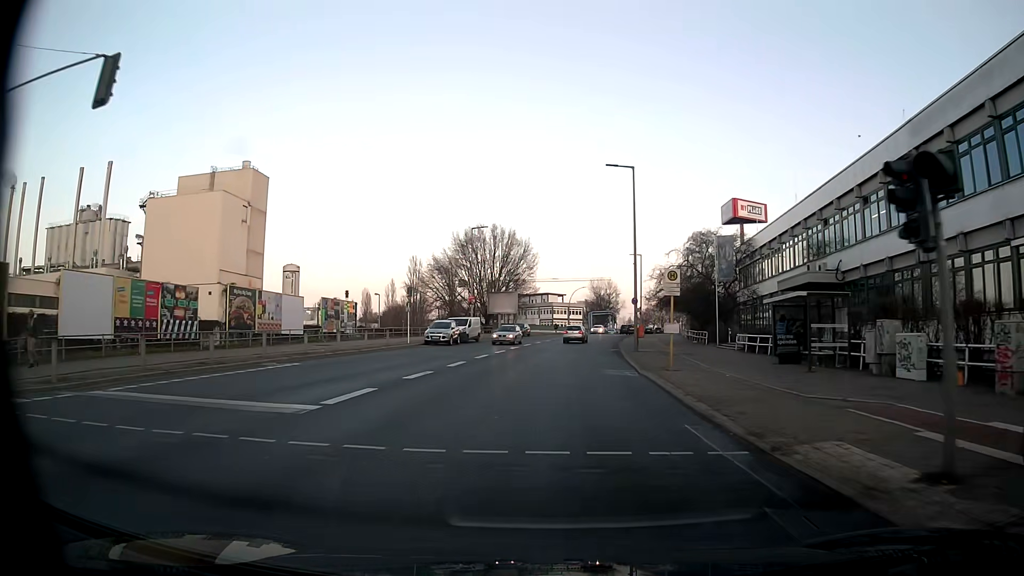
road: secondary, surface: asphalt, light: Day
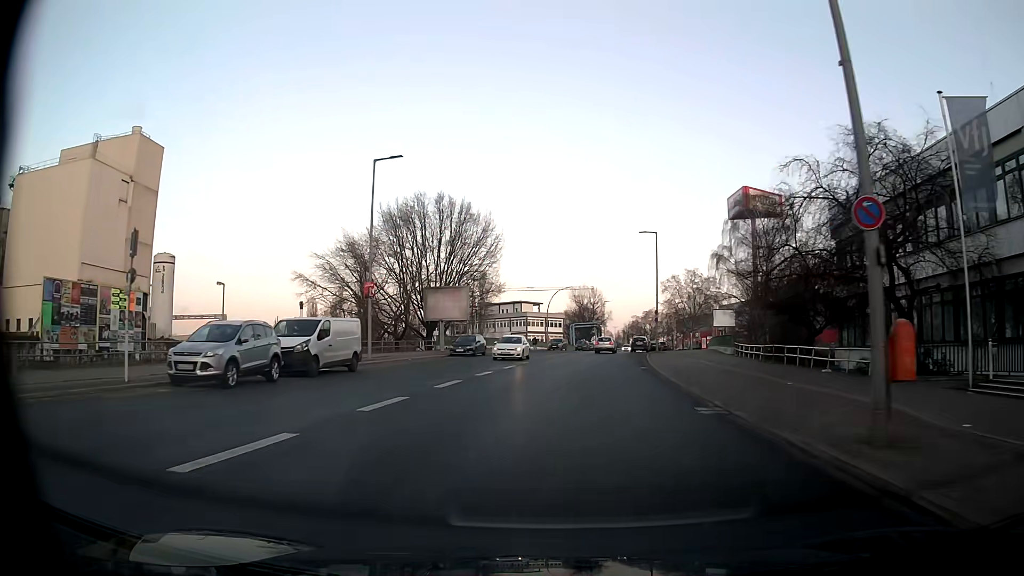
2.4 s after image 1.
(+0.8, +30.0) m; +3°
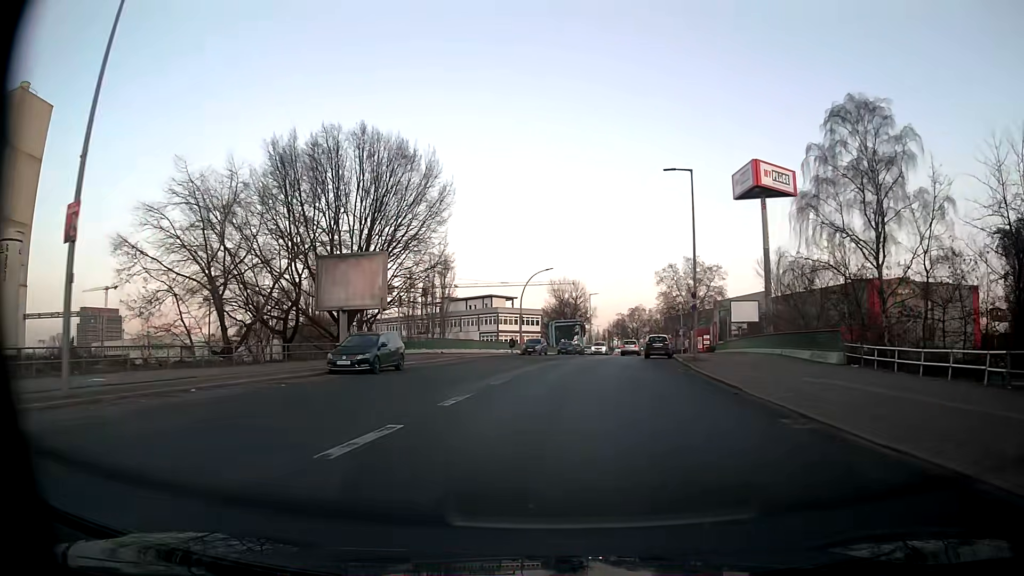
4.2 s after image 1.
(+0.2, +22.5) m; +2°
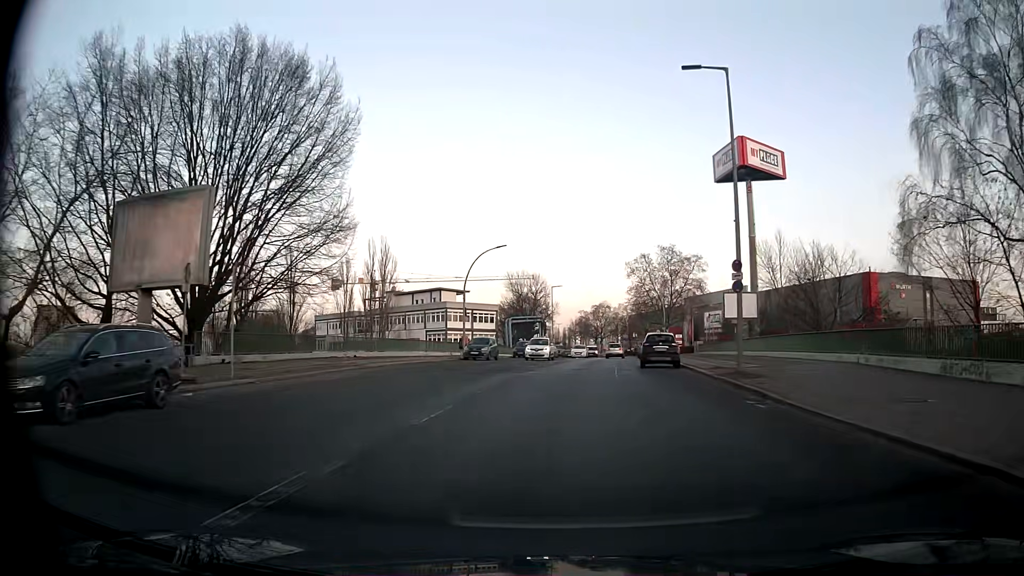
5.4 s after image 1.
(+0.5, +15.1) m; +4°
(0, +10) (+1, +20) (+1, +30) (+2, +40) (+4, +50) (+5, +60) (+6, +70) (+8, +80) (+9, +89) (+11, +99) m
